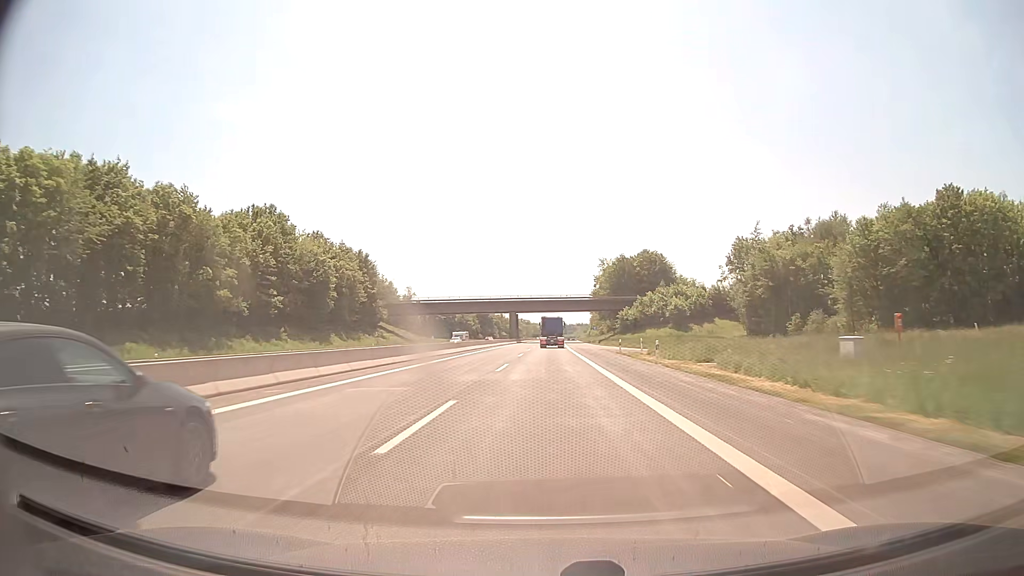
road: motorway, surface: concrete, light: Day
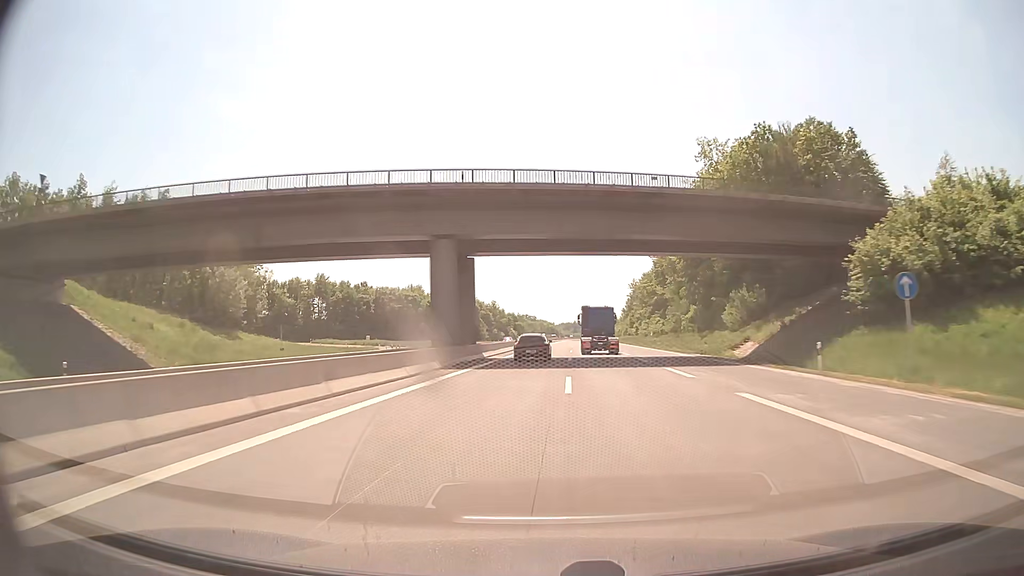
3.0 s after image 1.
(-0.9, +101.3) m; -1°
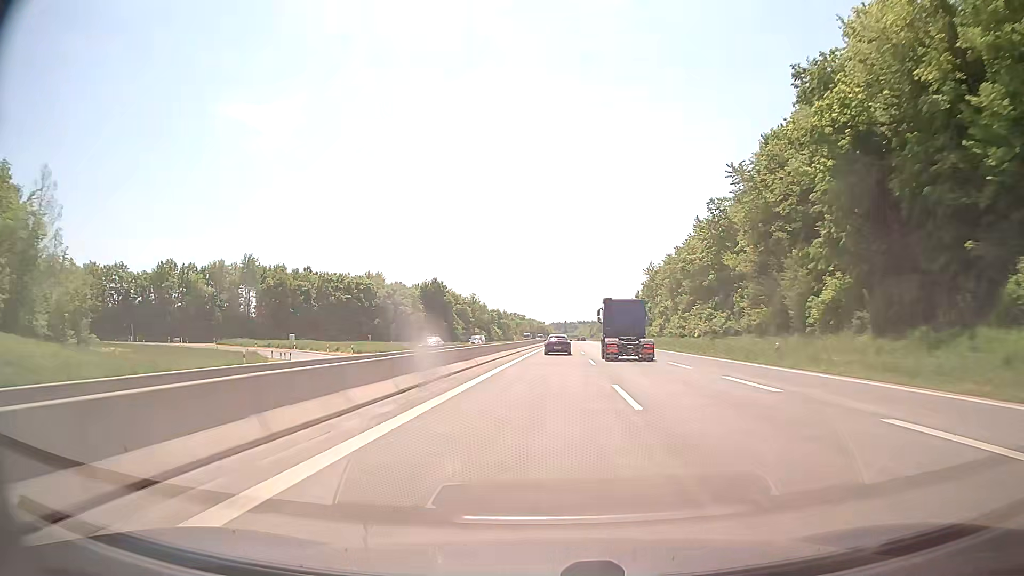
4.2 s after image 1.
(+0.1, +41.1) m; +1°
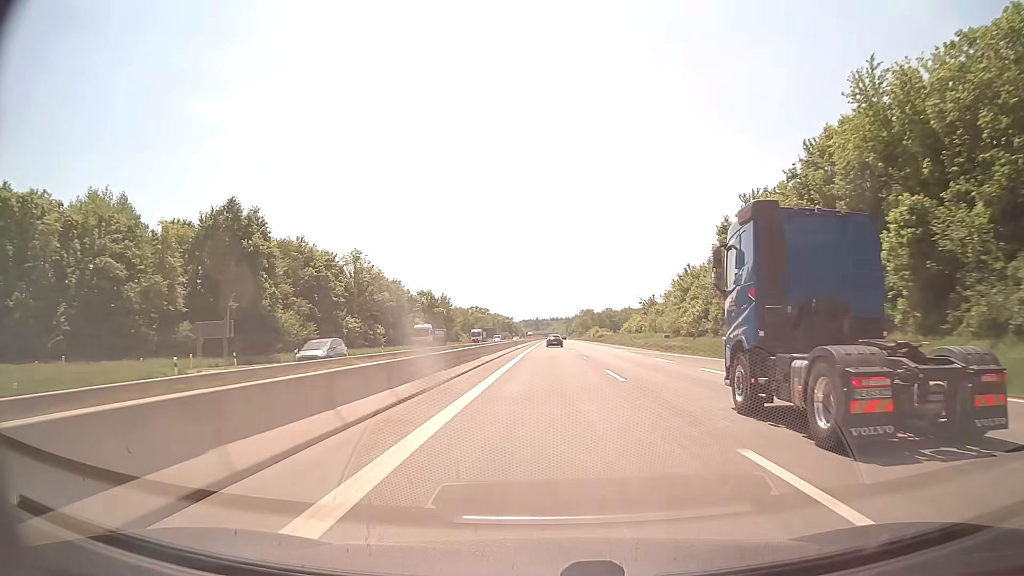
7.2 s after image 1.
(+2.7, +103.3) m; +3°
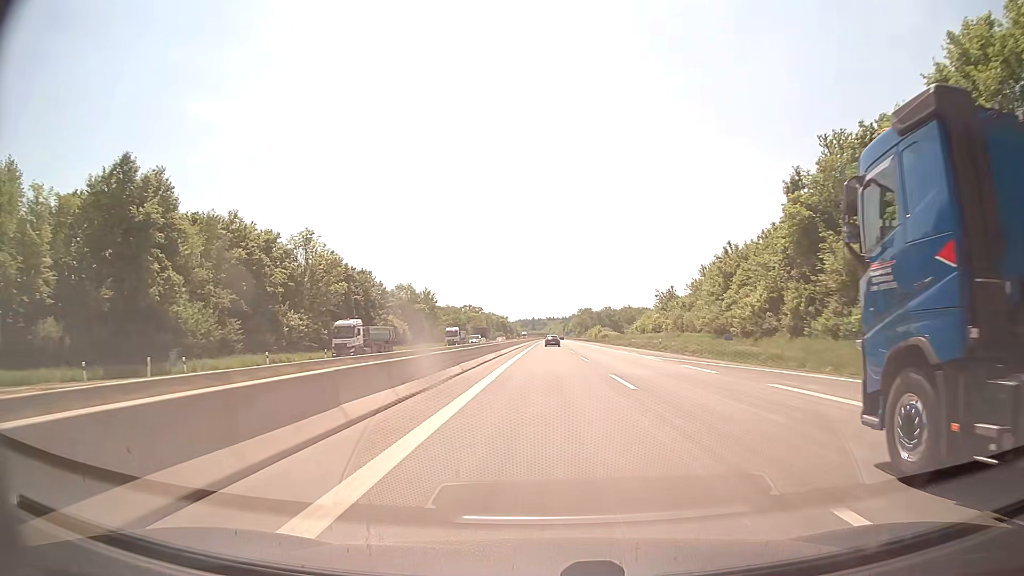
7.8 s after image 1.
(0.0, +20.7) m; 0°
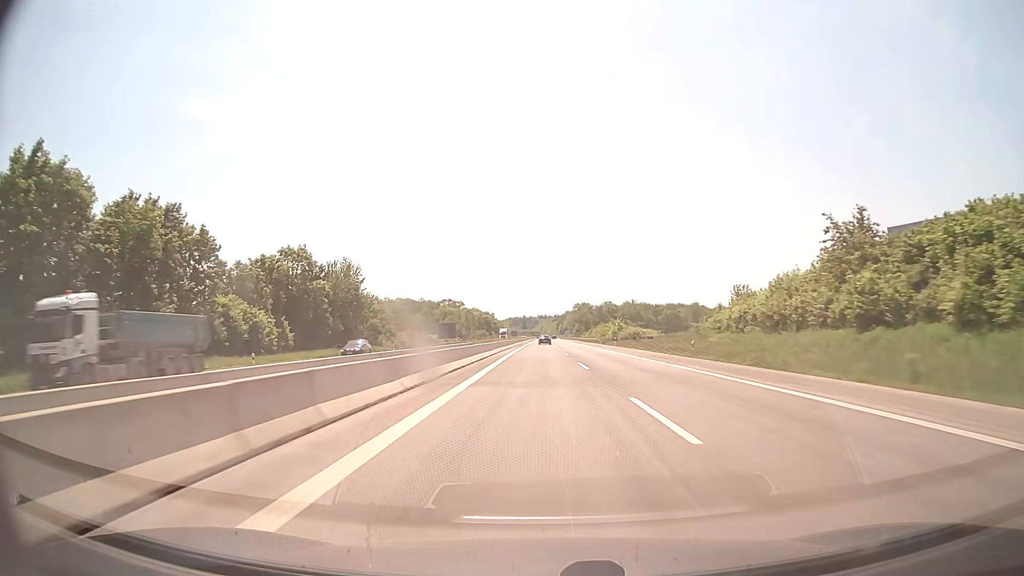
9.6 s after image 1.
(+0.3, +62.3) m; +1°
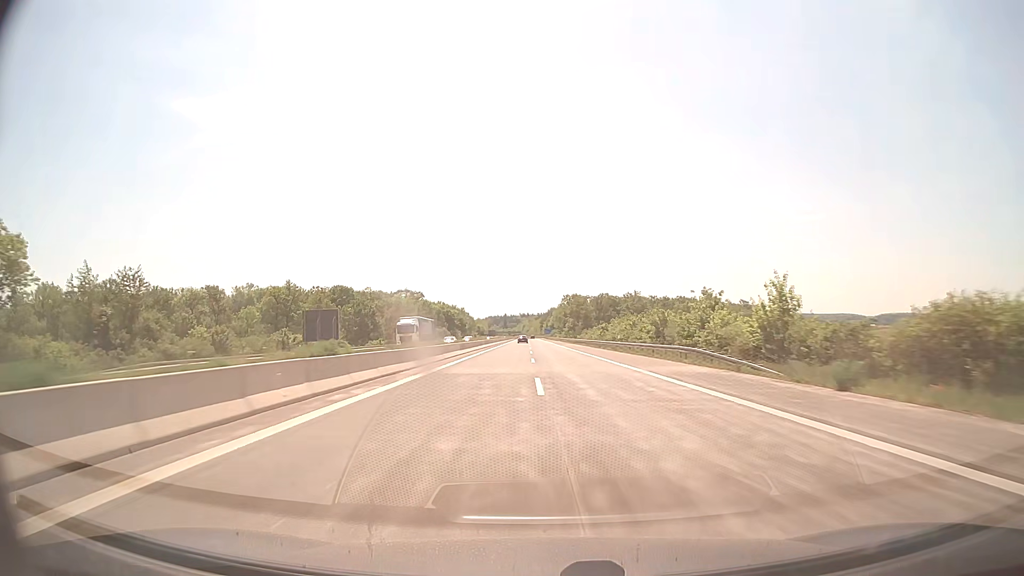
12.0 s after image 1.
(+1.0, +83.0) m; +1°
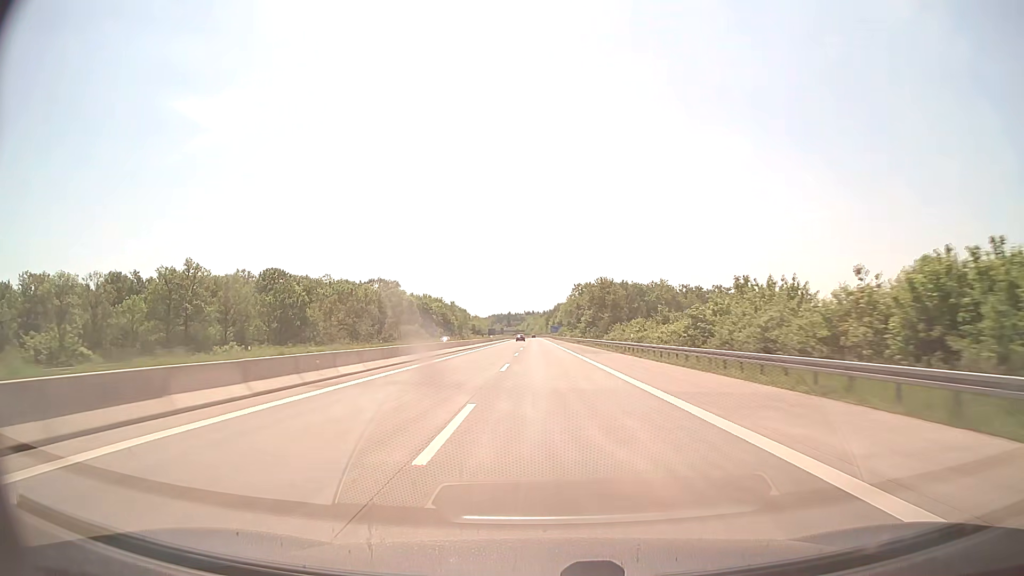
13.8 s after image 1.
(0.0, +62.3) m; 0°
(0, +10) (0, +20) (0, +30) (0, +40) (0, +50) (0, +60) (0, +70) (0, +80) (-1, +90) (-1, +100) m
